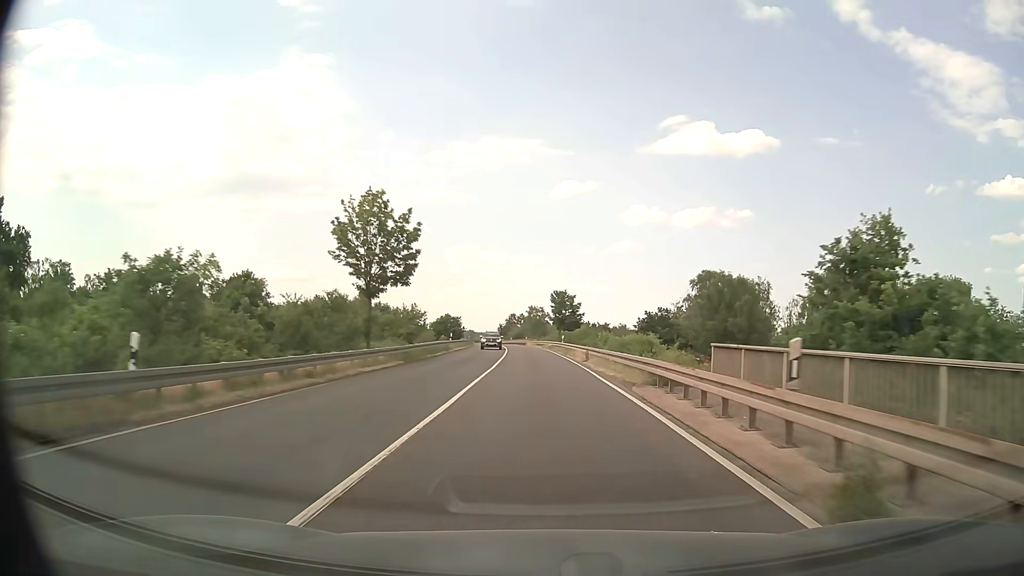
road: primary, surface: asphalt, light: Day
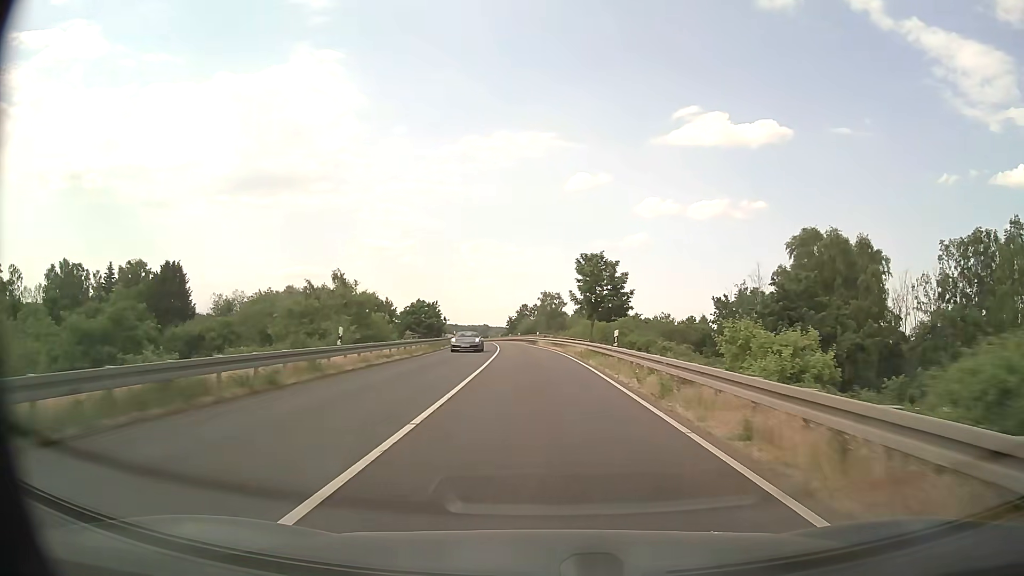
(-0.2, +32.3) m; -1°
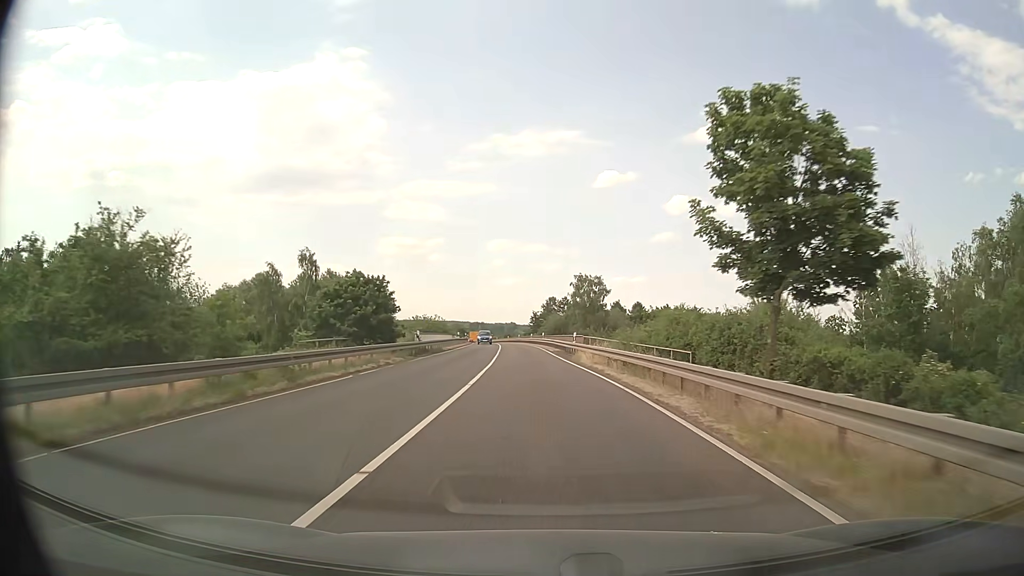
(-0.6, +32.6) m; -2°
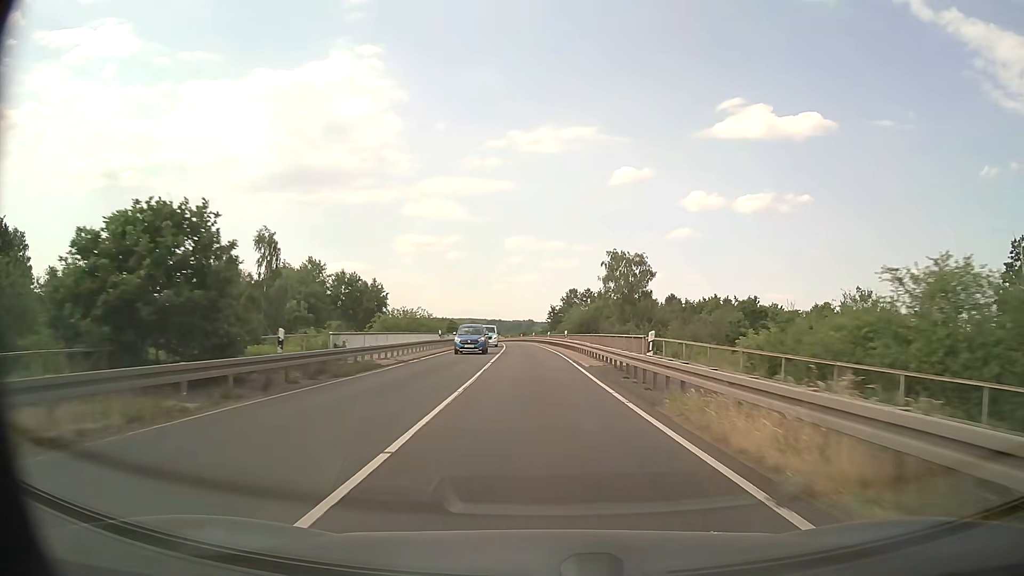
(-0.3, +21.6) m; -2°
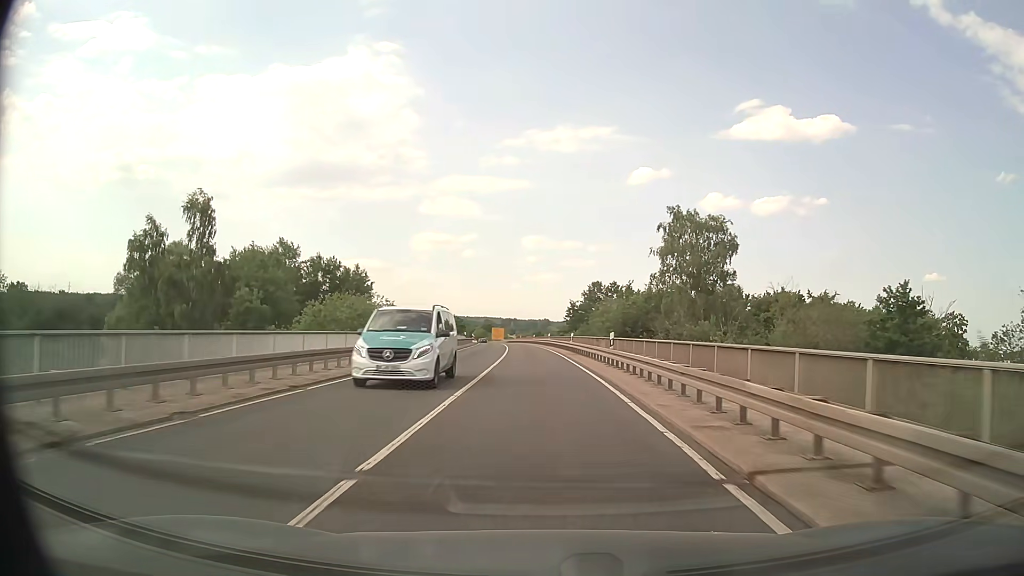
(-0.3, +21.4) m; -2°
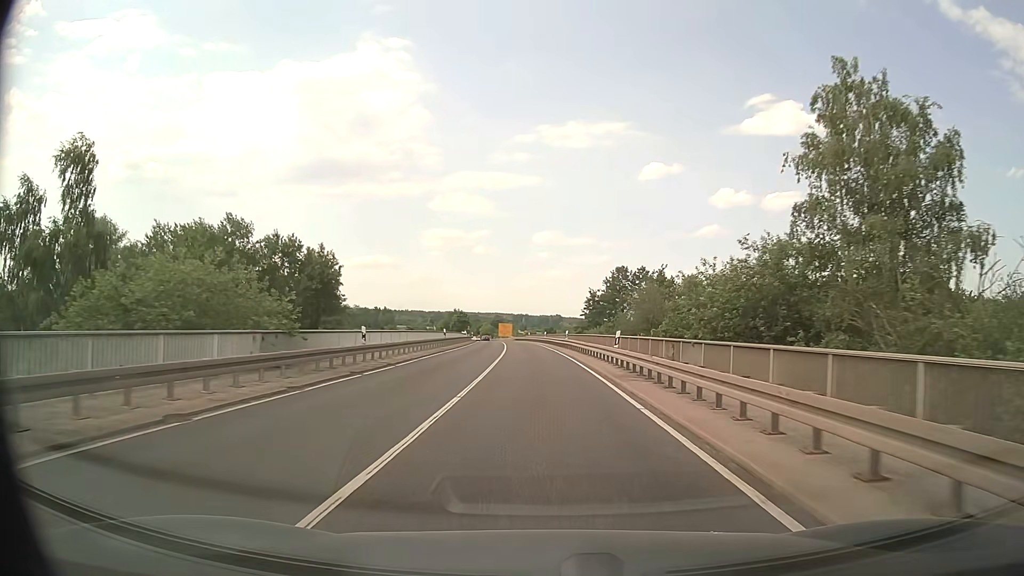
(-0.1, +21.1) m; -1°
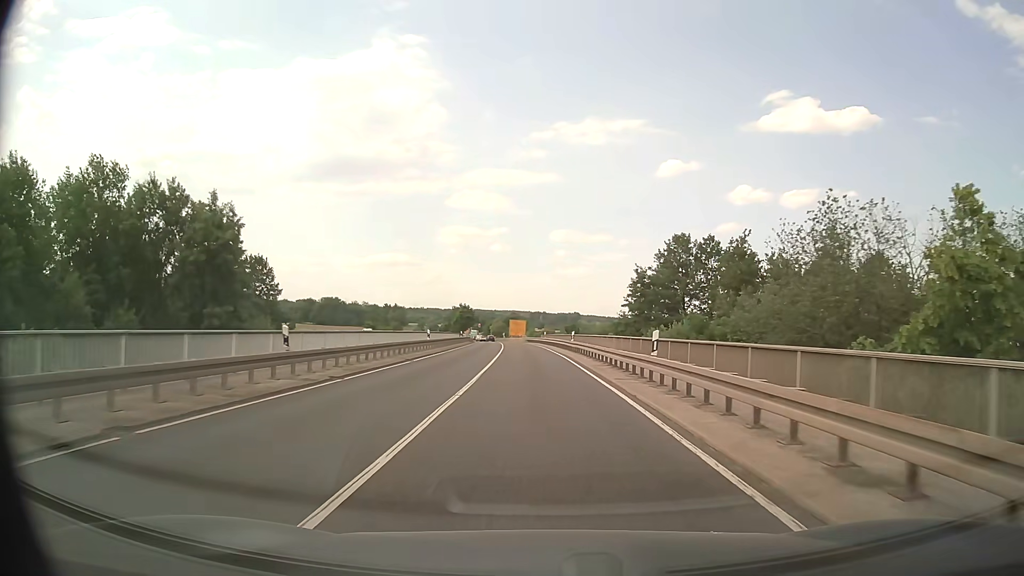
(-0.3, +31.4) m; -1°
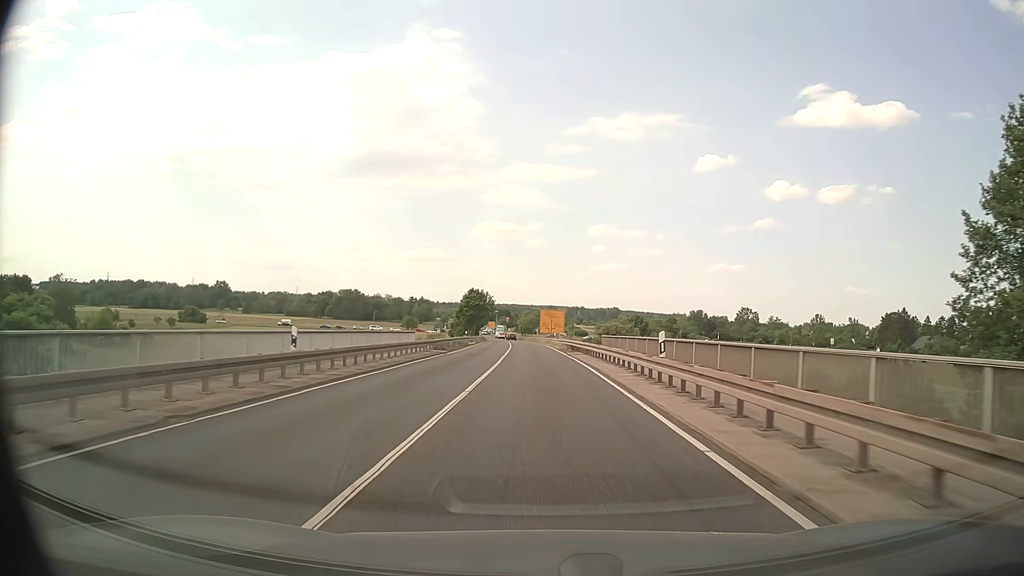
(-1.5, +52.2) m; -3°
